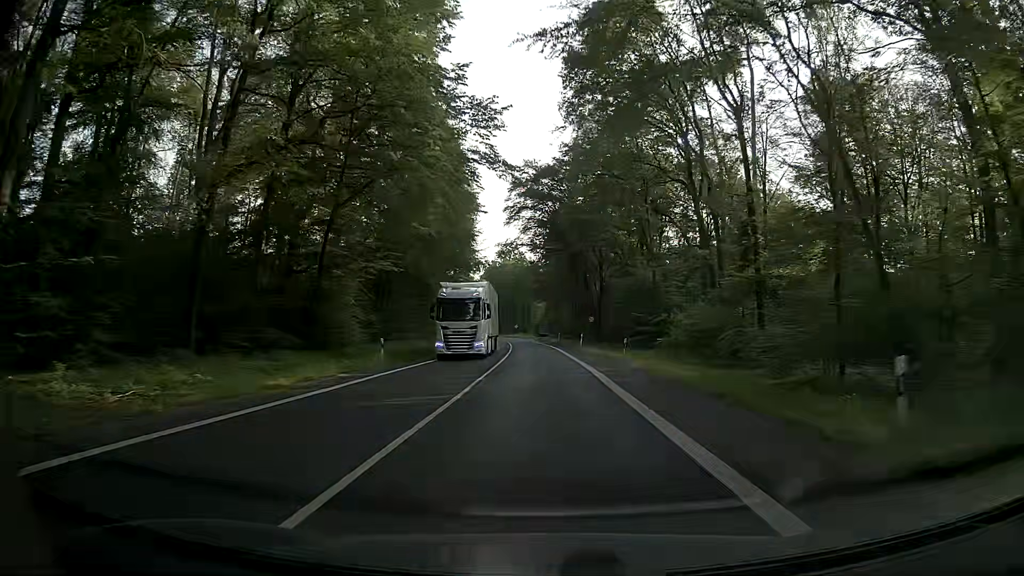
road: secondary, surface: asphalt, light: Day
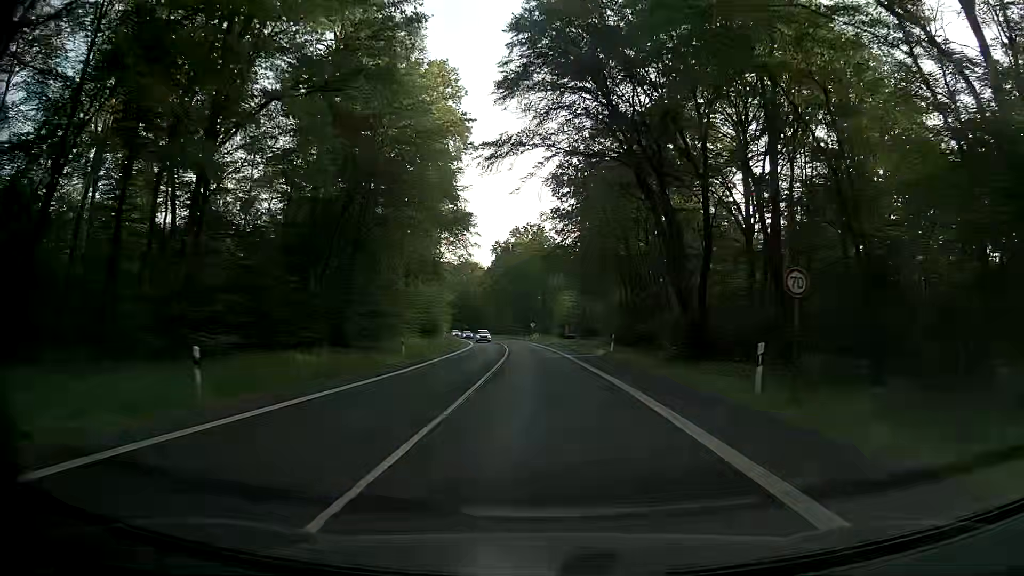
(-0.5, +43.7) m; -2°
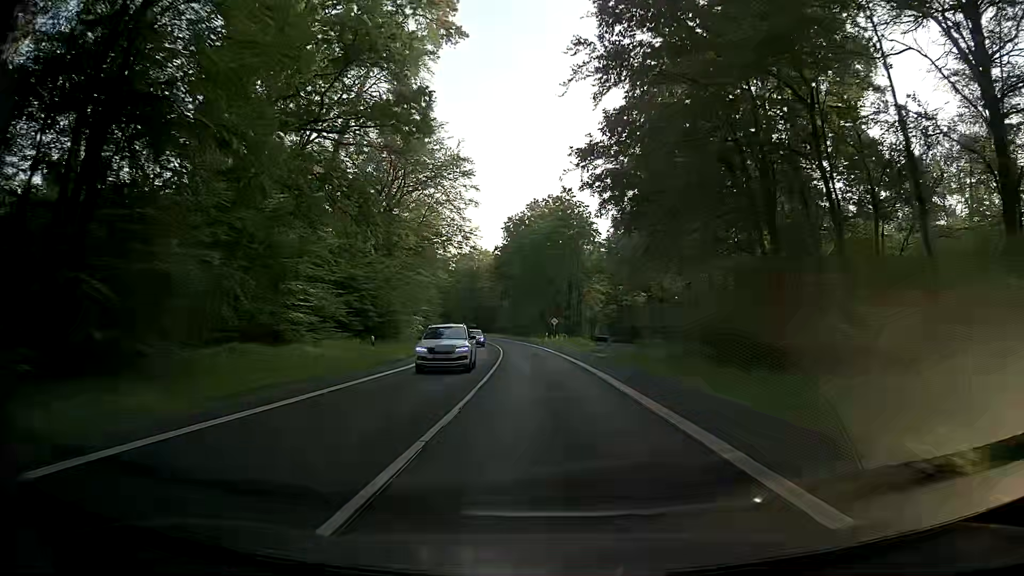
(-0.6, +32.7) m; -2°
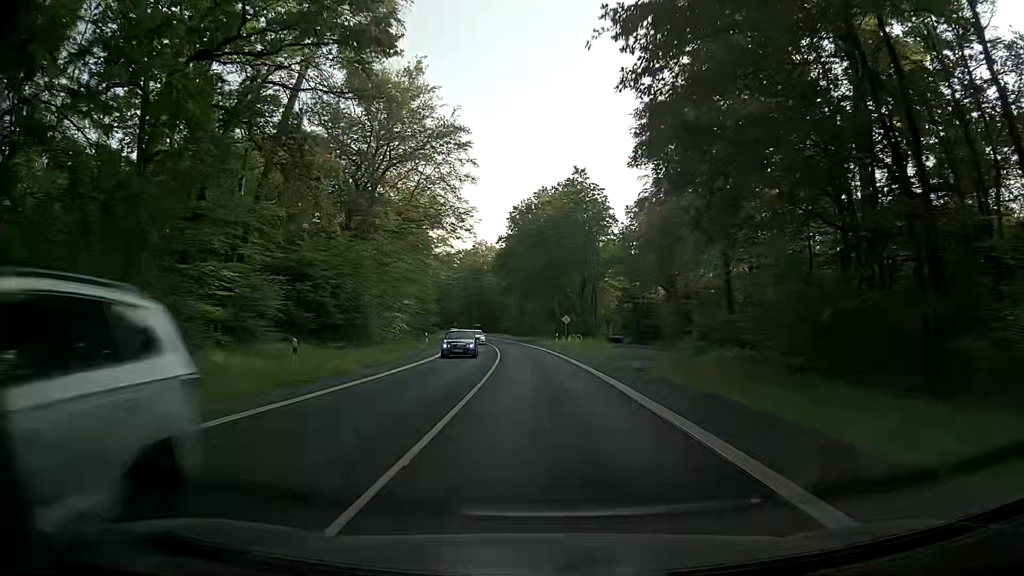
(0.0, +10.9) m; 0°
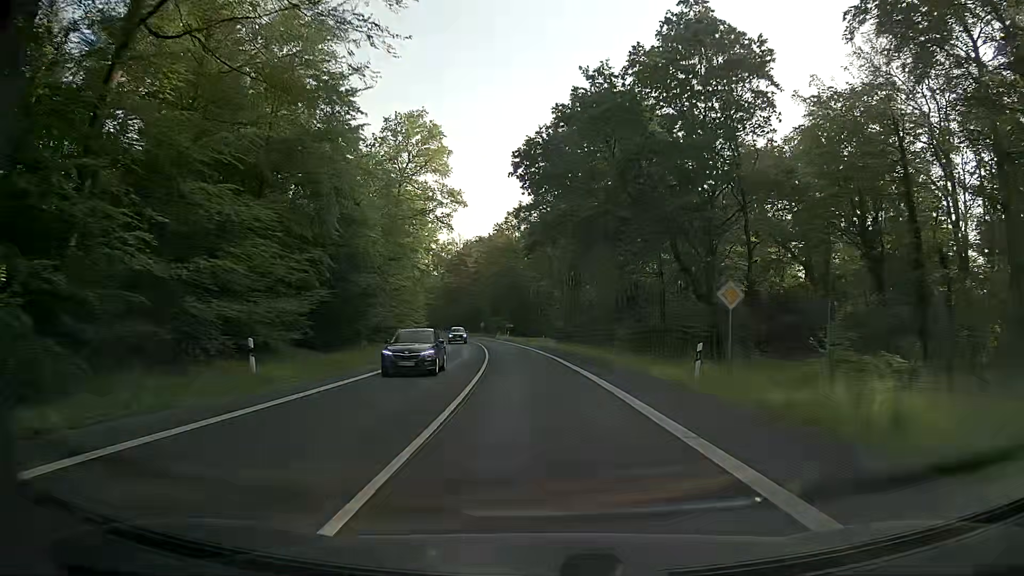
(-1.7, +43.6) m; -5°
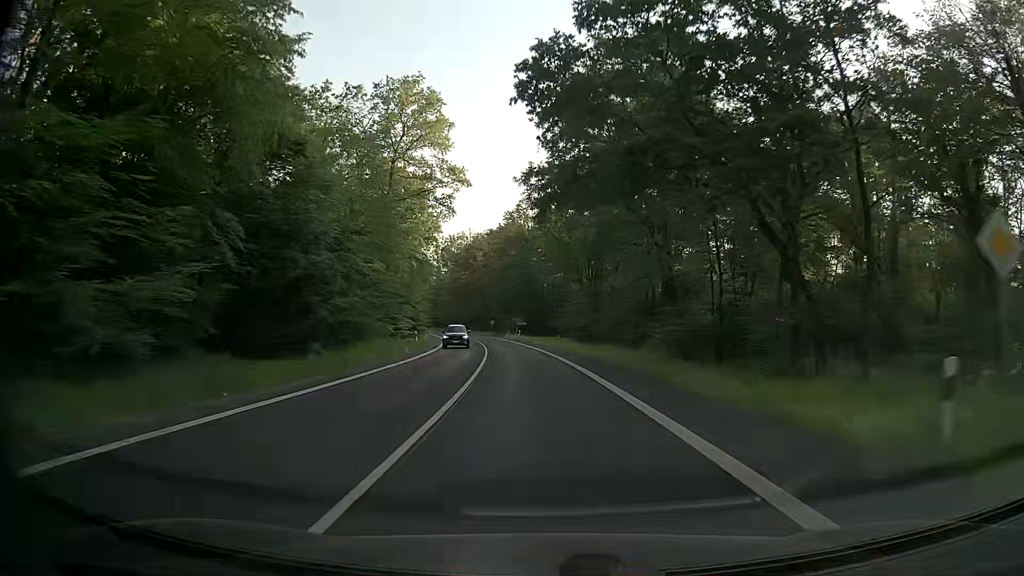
(-0.1, +10.9) m; -1°
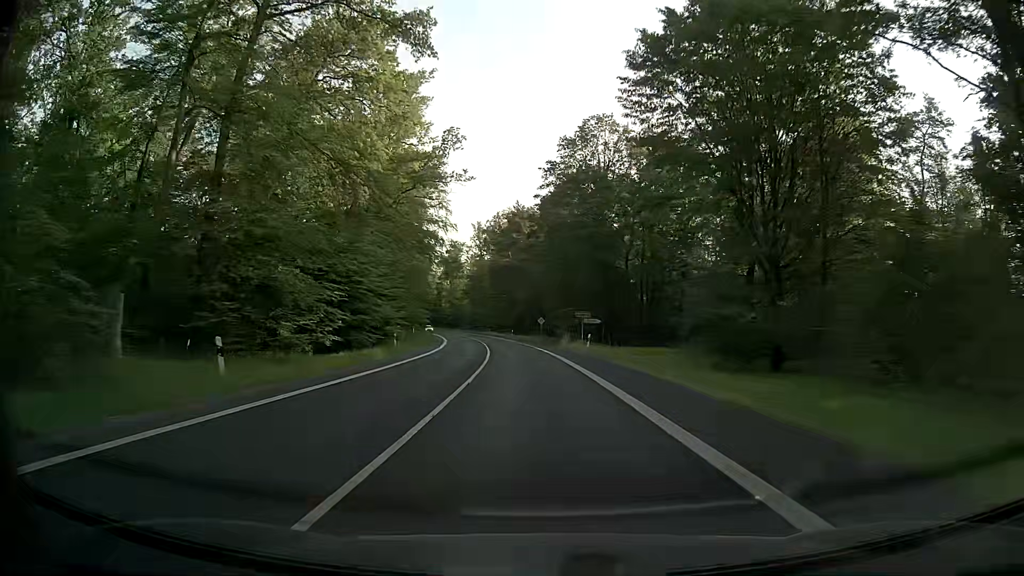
(-2.1, +43.5) m; -5°
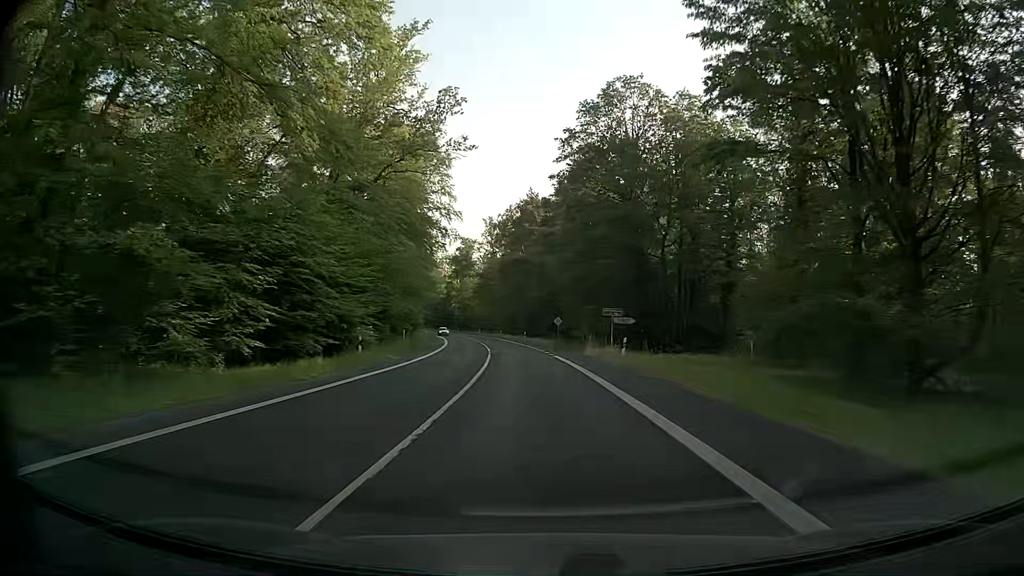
(-0.1, +10.9) m; -2°
(0, +10) (0, +20) (-1, +30) (-1, +40) (-2, +50) (-3, +60) (-4, +70) (-6, +80) (-8, +90) (-9, +99) m
